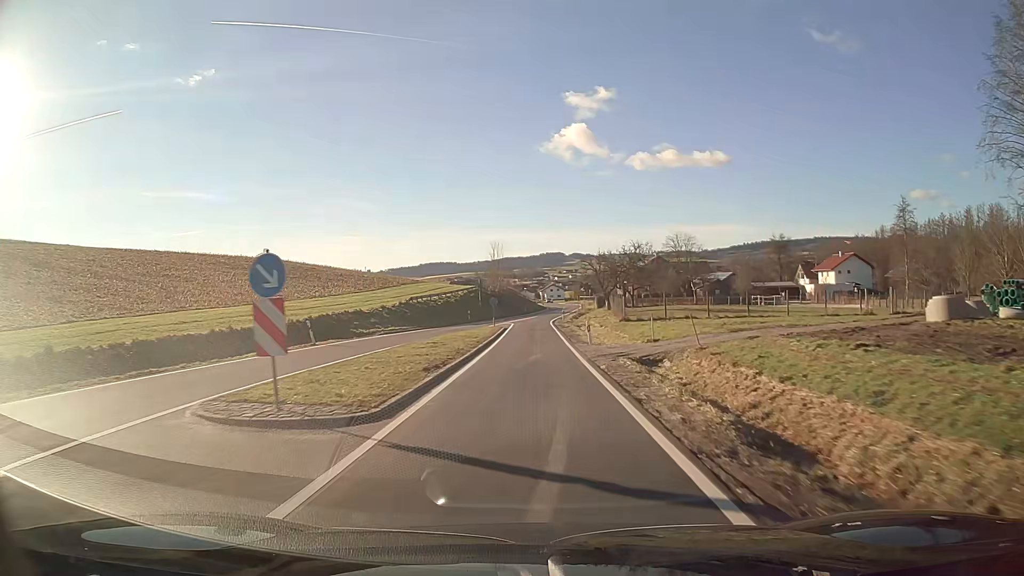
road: secondary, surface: asphalt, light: Day
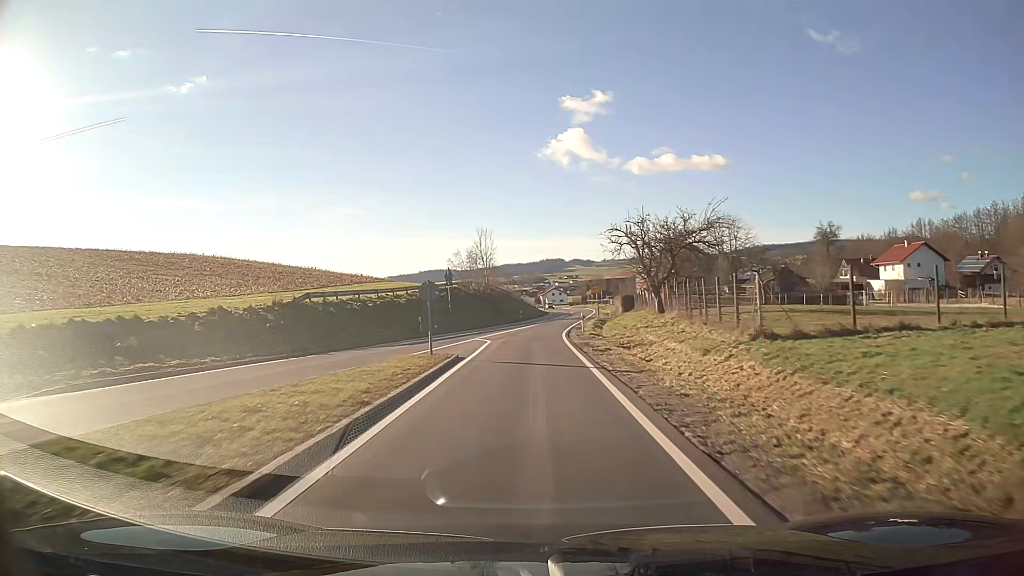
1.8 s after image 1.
(0.0, +28.1) m; 0°
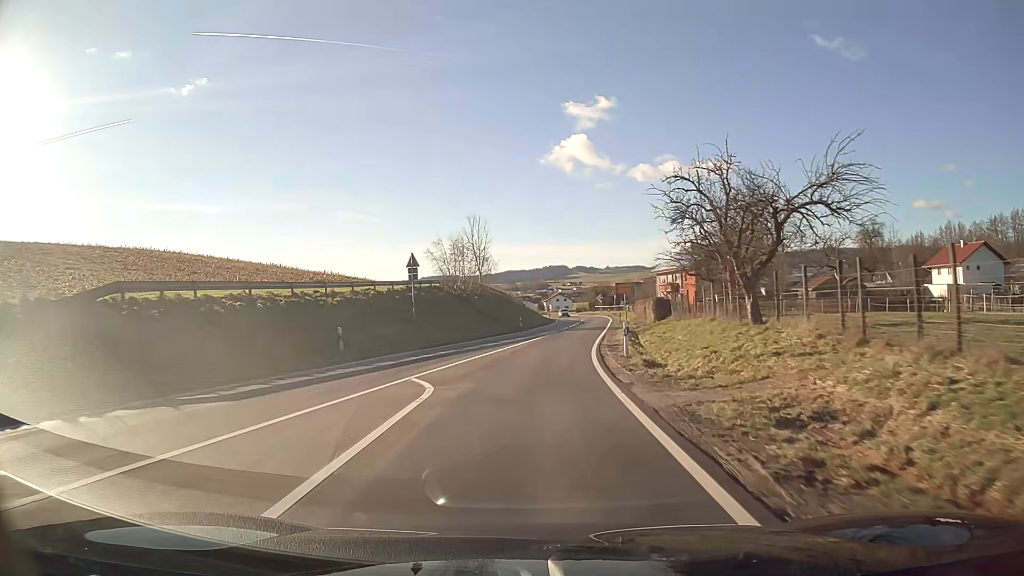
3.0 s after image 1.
(0.0, +16.8) m; 0°
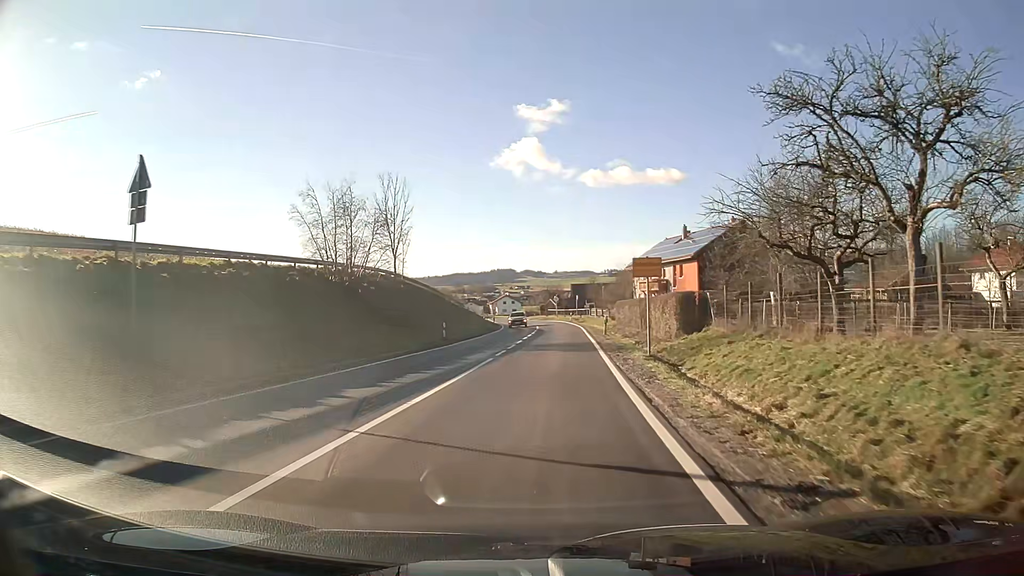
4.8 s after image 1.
(+0.9, +22.9) m; +5°
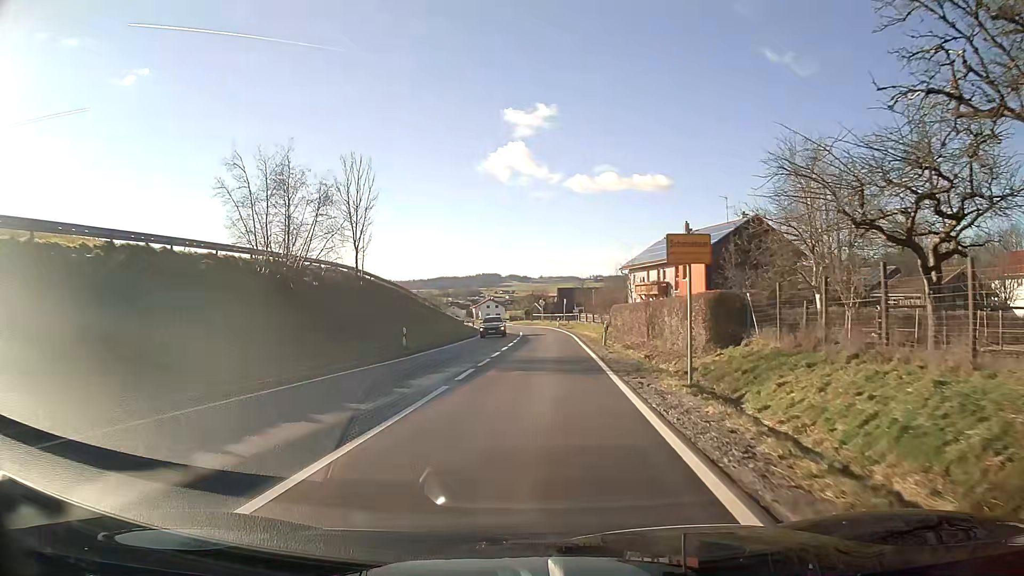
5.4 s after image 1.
(+0.1, +7.4) m; +1°
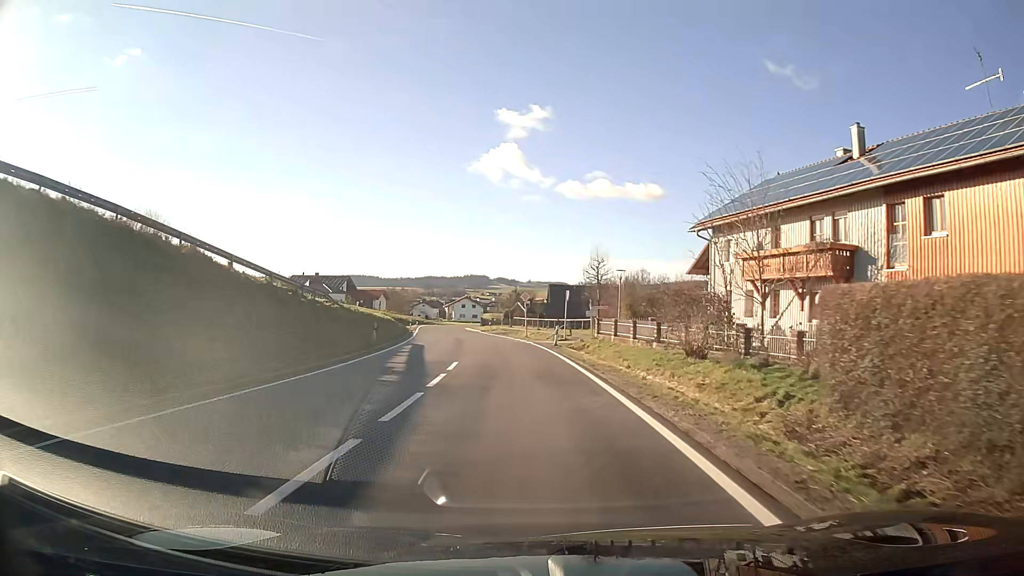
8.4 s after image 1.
(+0.7, +38.0) m; +1°
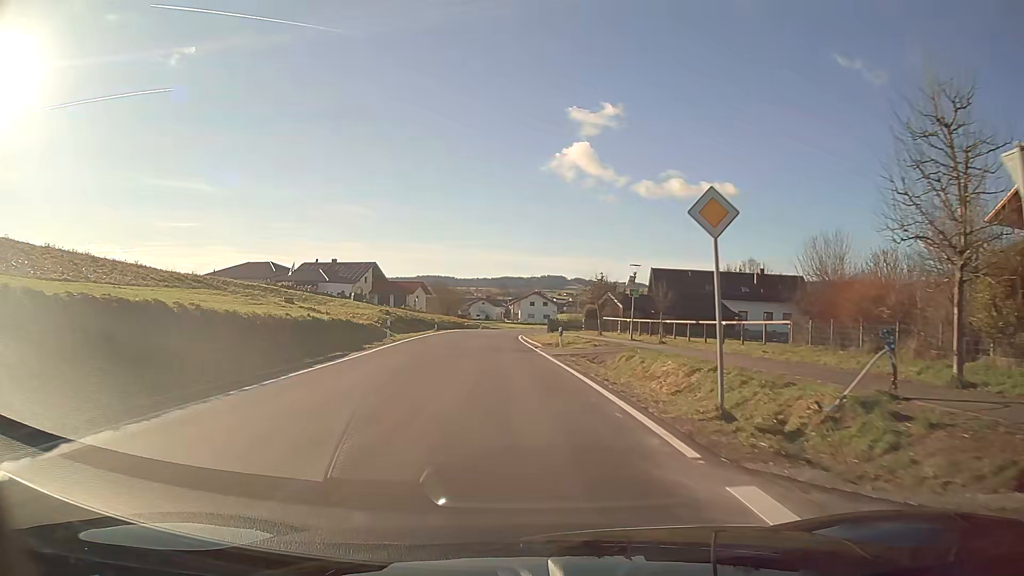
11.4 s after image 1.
(-2.0, +39.0) m; -7°
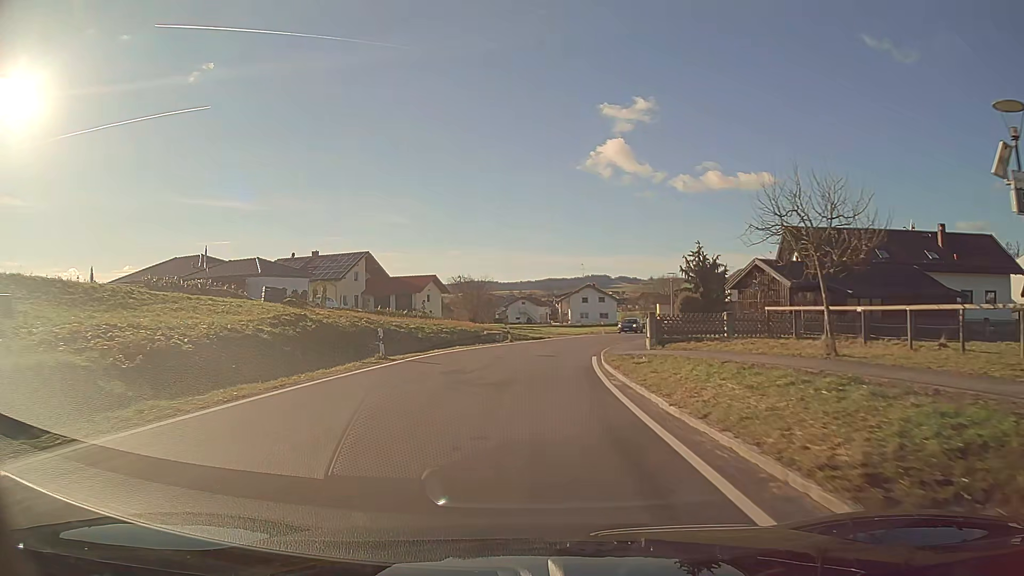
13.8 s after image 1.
(-1.1, +31.9) m; -3°
